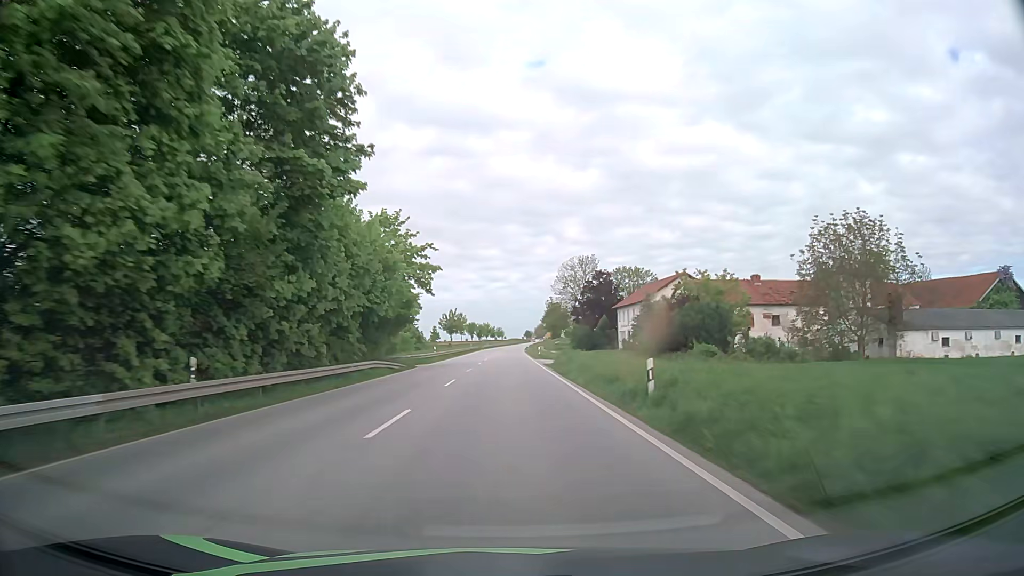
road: primary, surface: asphalt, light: Day
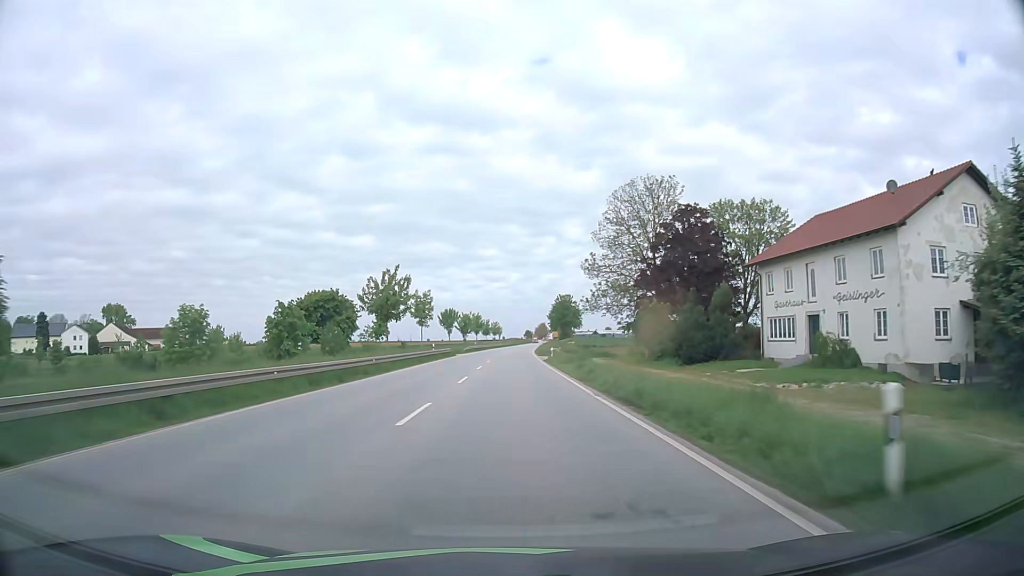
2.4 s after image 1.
(-0.2, +58.6) m; 0°
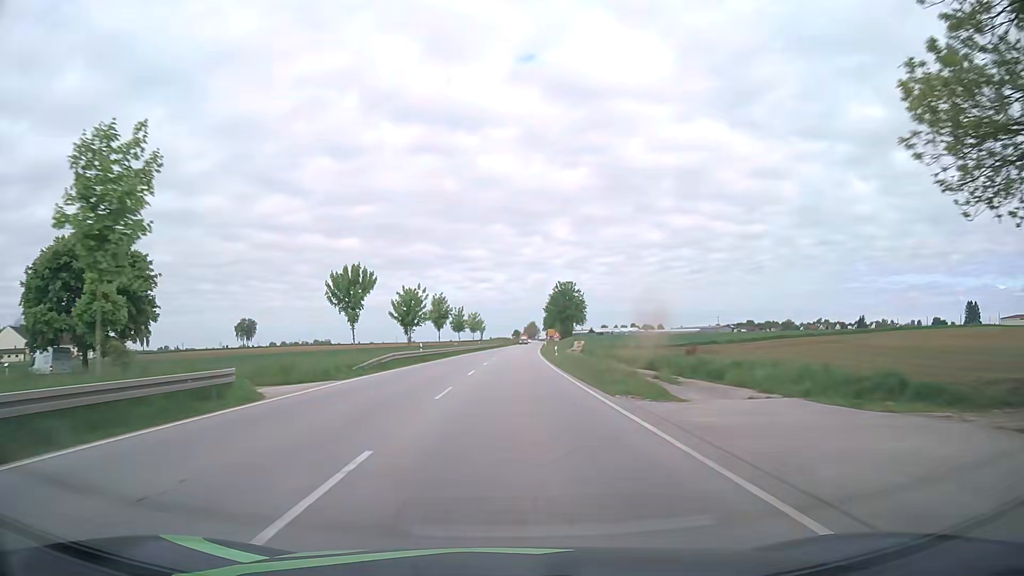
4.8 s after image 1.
(+0.4, +54.7) m; +1°
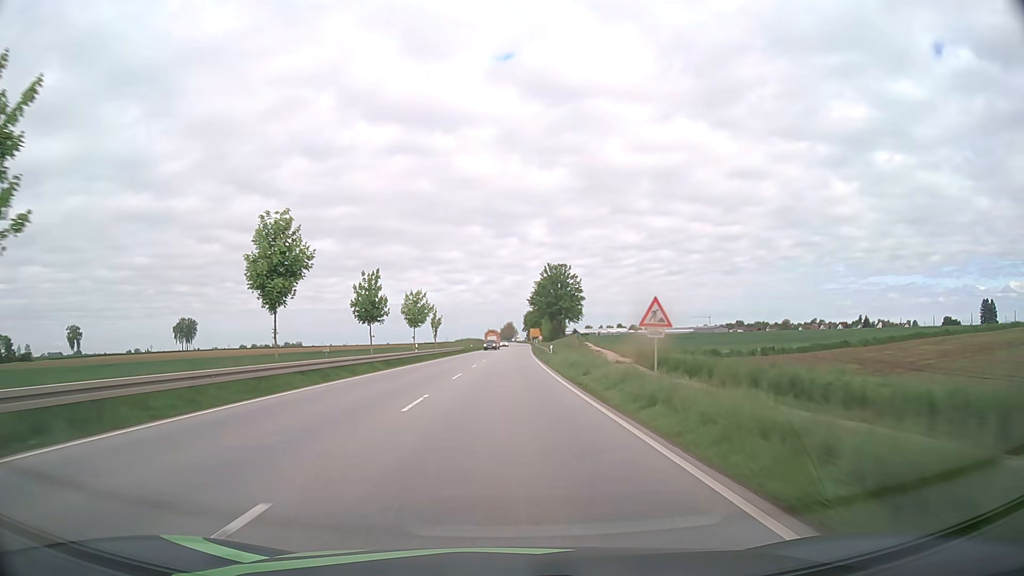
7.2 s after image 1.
(+0.8, +50.8) m; +2°
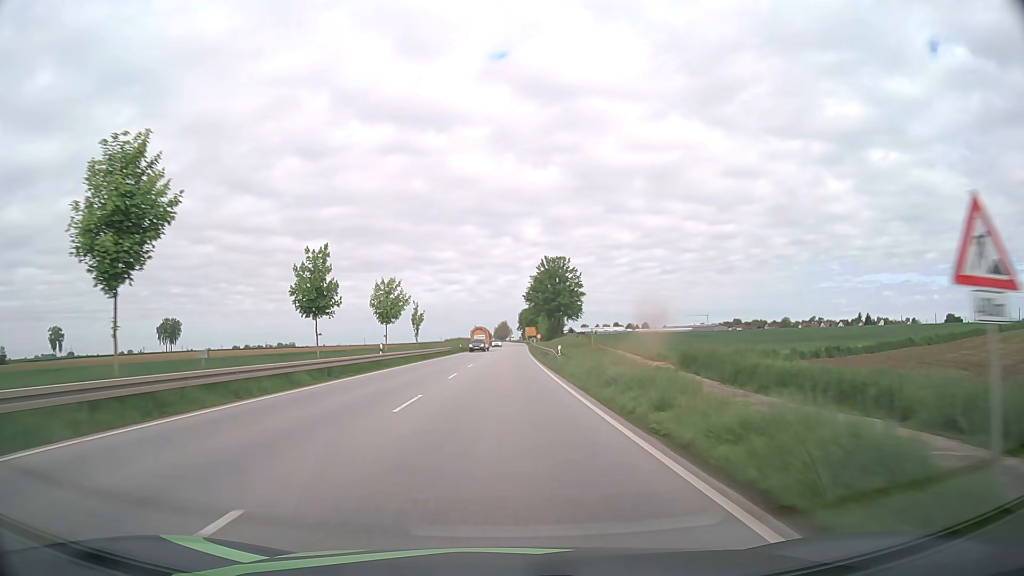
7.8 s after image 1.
(+0.1, +12.1) m; +1°
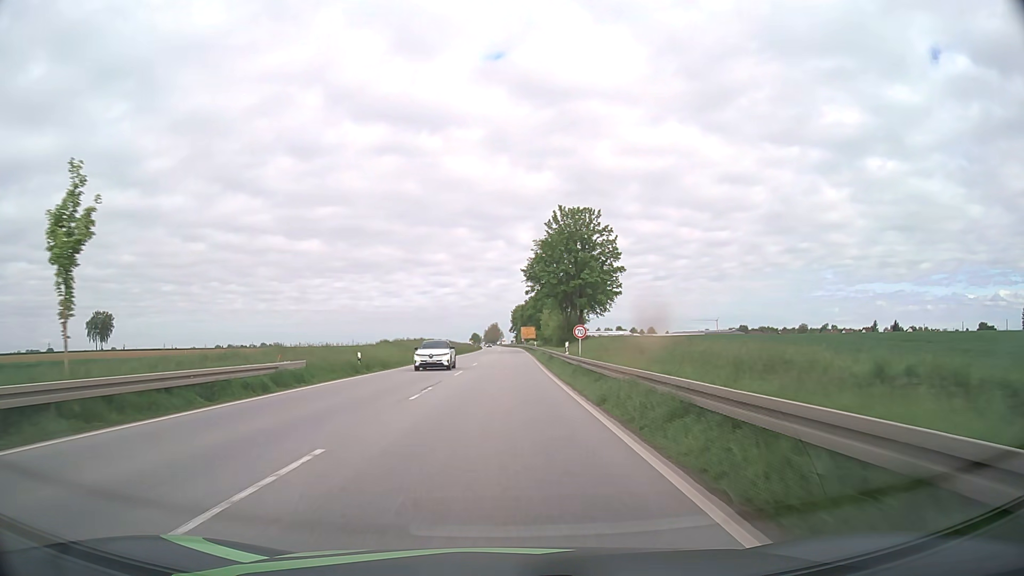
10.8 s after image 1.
(+0.4, +56.8) m; +1°
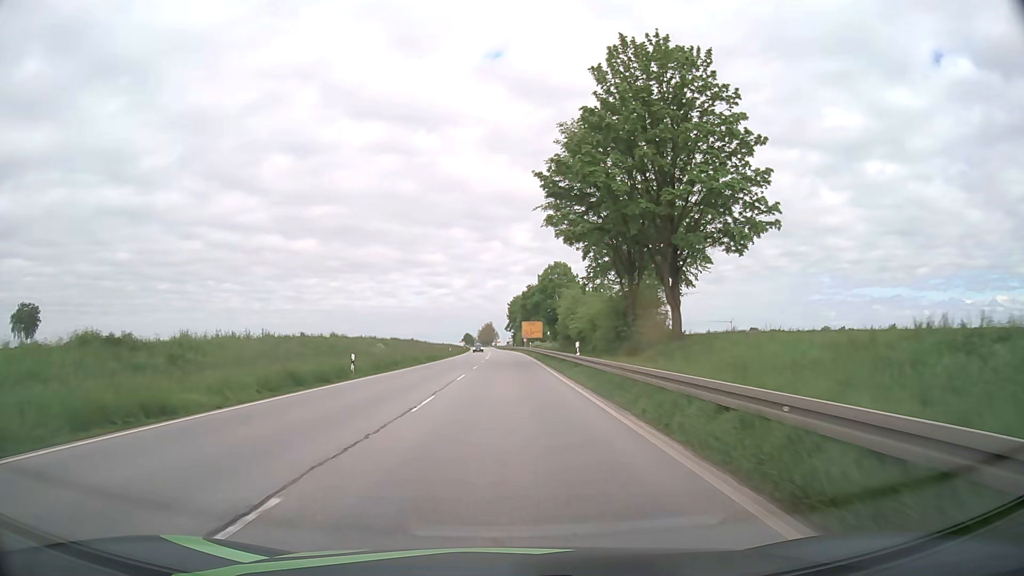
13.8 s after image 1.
(0.0, +50.5) m; 0°
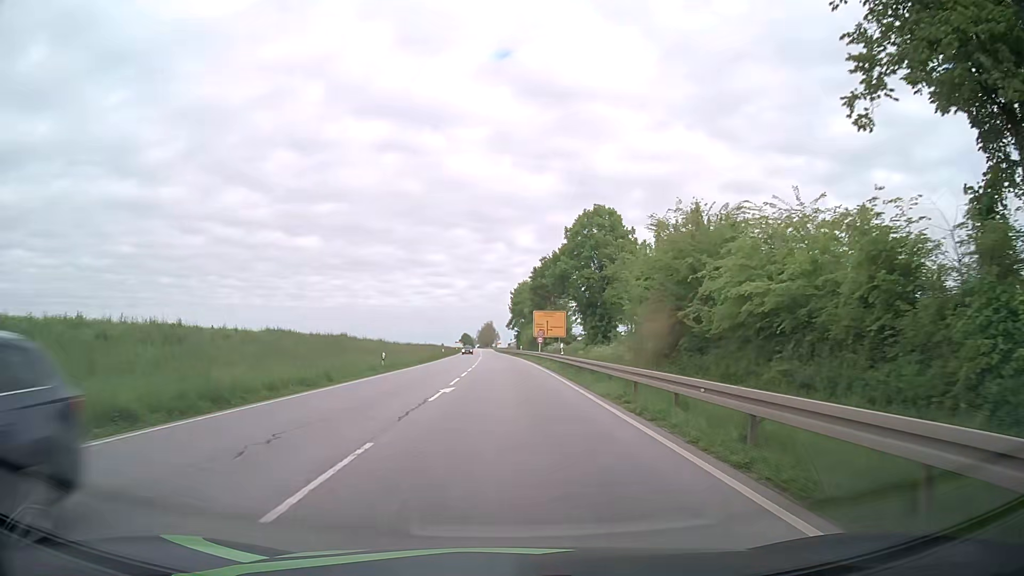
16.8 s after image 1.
(0.0, +44.3) m; 0°
(0, +10) (0, +20) (0, +30) (0, +40) (0, +50) (-1, +60) (-1, +70) (-1, +80) (-1, +90) (-2, +100) m
